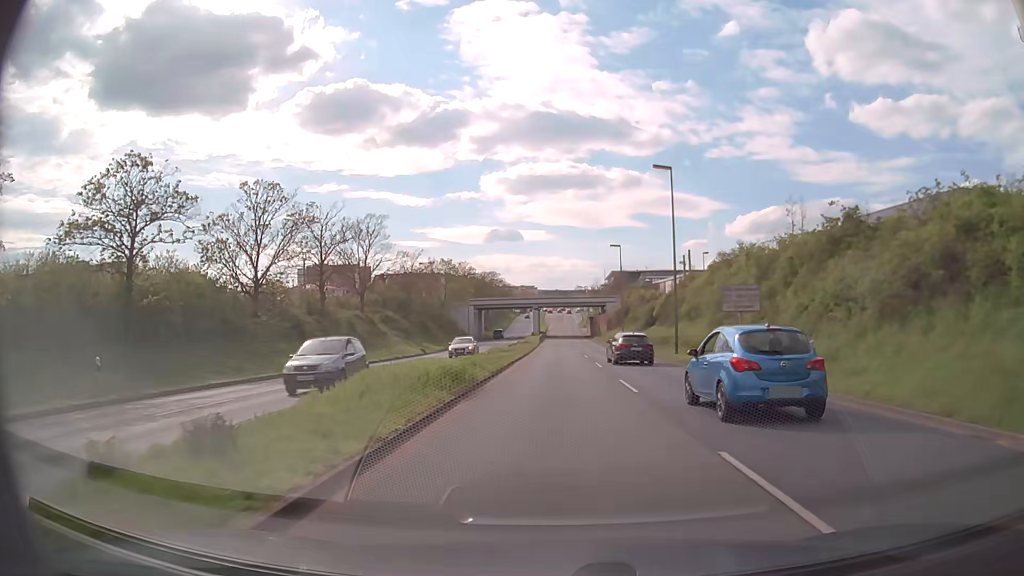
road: primary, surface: asphalt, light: Day
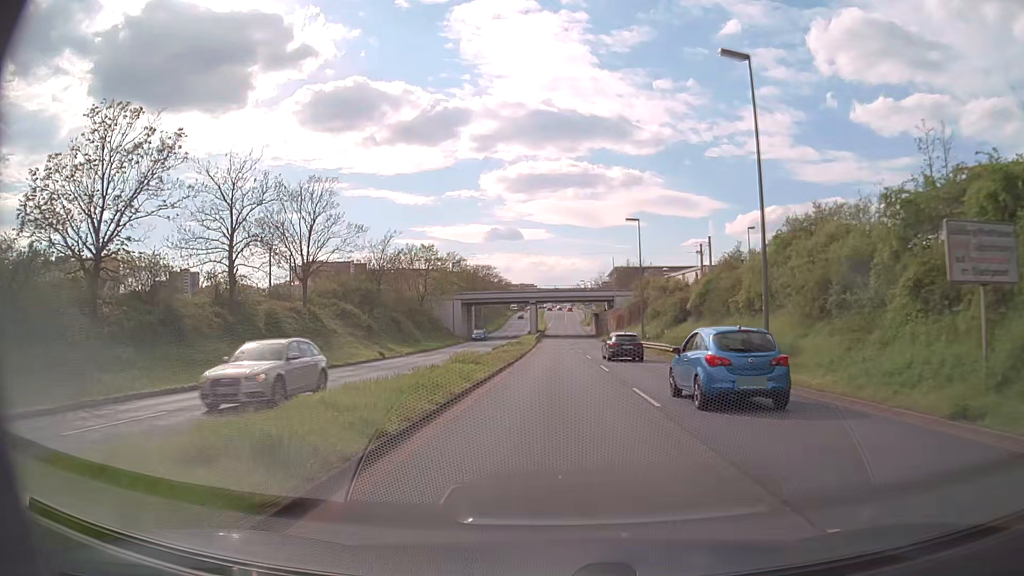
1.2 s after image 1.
(0.0, +15.4) m; 0°
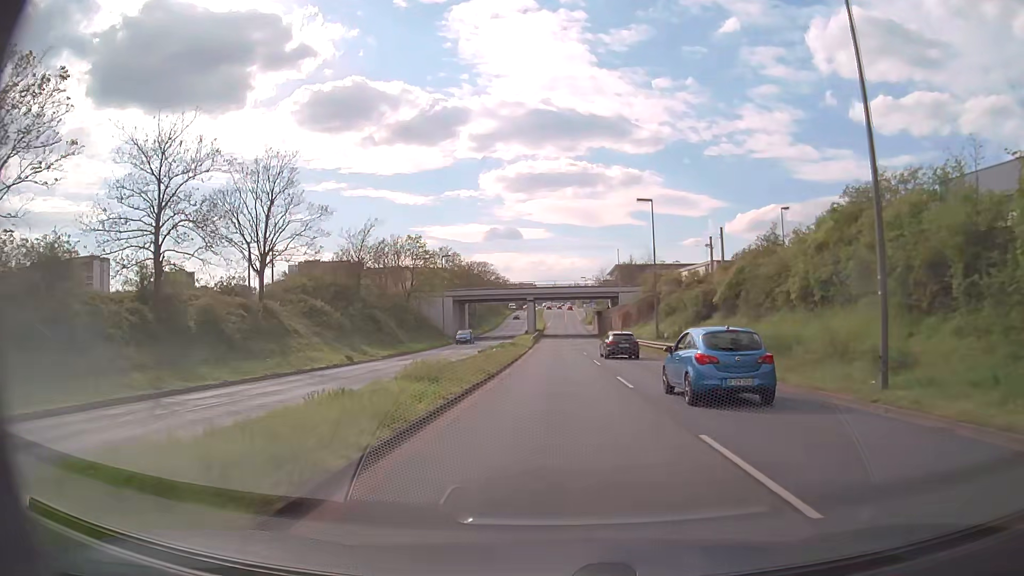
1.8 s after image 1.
(0.0, +7.8) m; 0°
(0, +10) (0, +20) (0, +30) (0, +40) (0, +50) (0, +60) (0, +70) (0, +80) (0, +90) (0, +100) m
